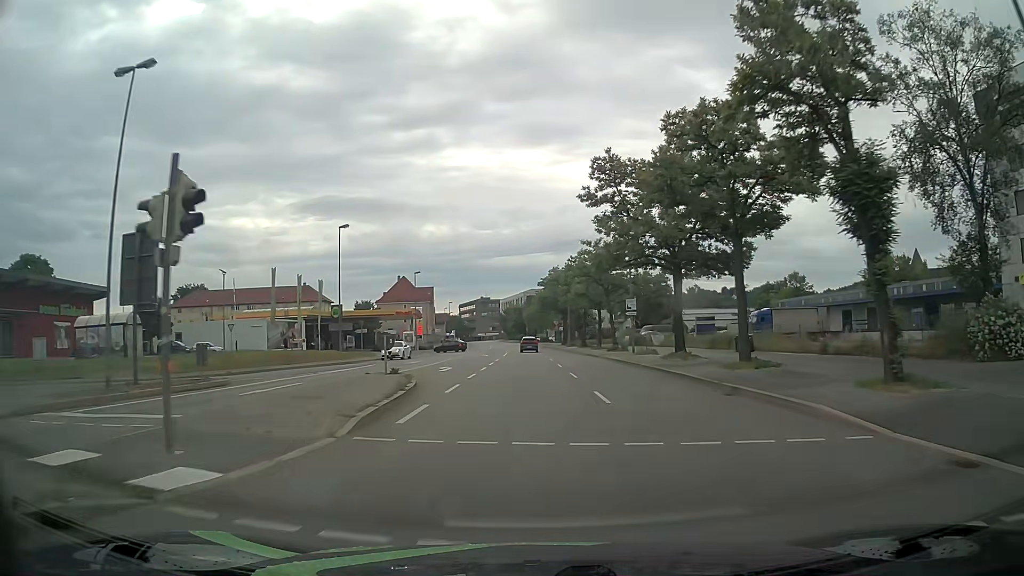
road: primary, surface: asphalt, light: Day
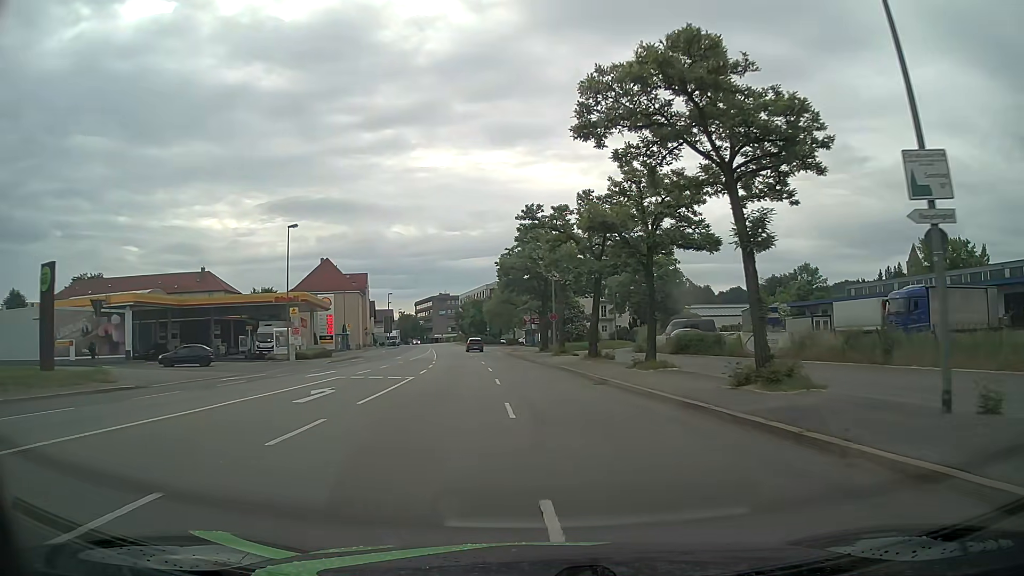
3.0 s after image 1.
(+0.5, +38.3) m; +3°
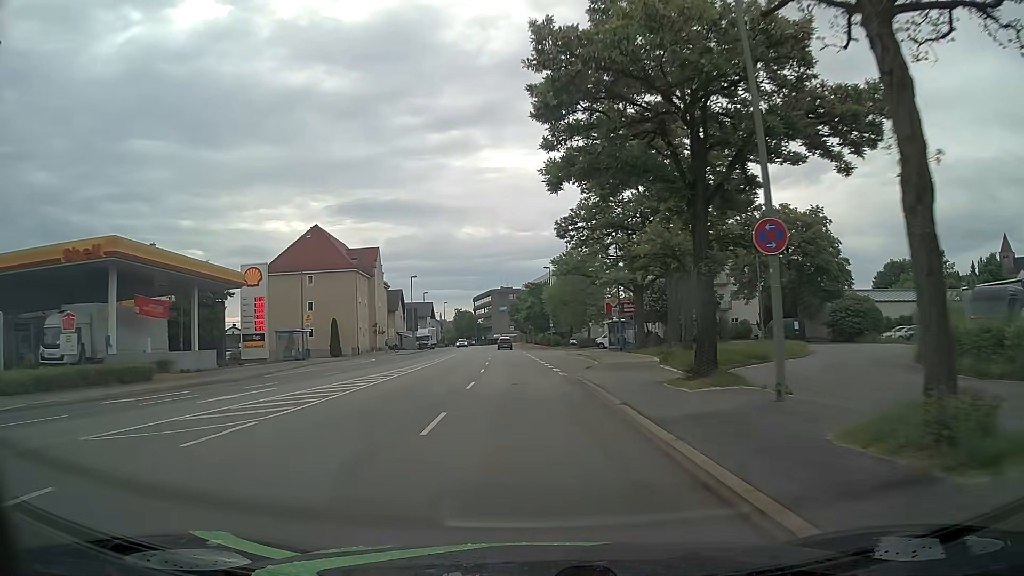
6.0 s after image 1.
(-1.3, +38.2) m; -6°
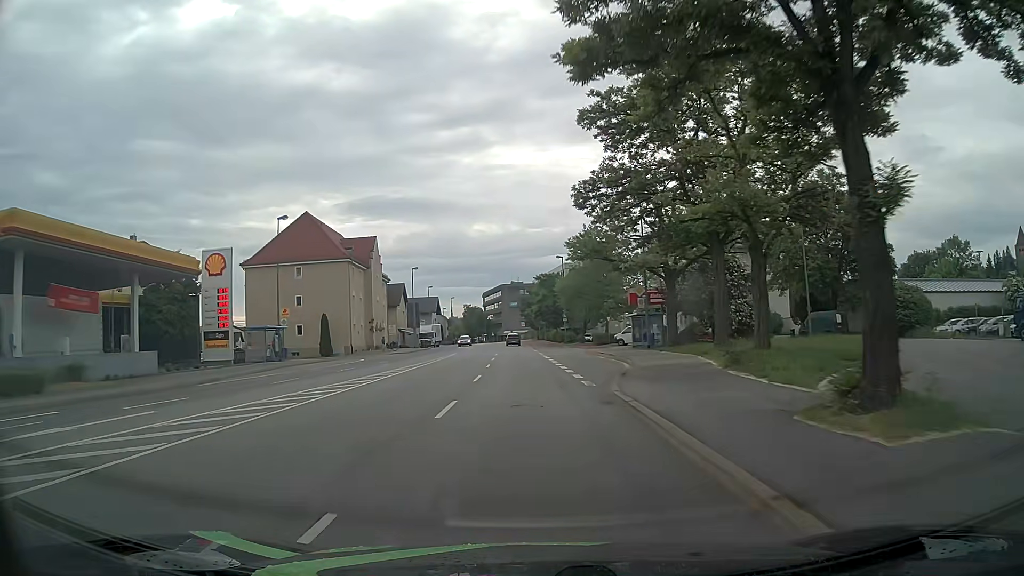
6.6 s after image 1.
(-0.1, +7.6) m; -1°
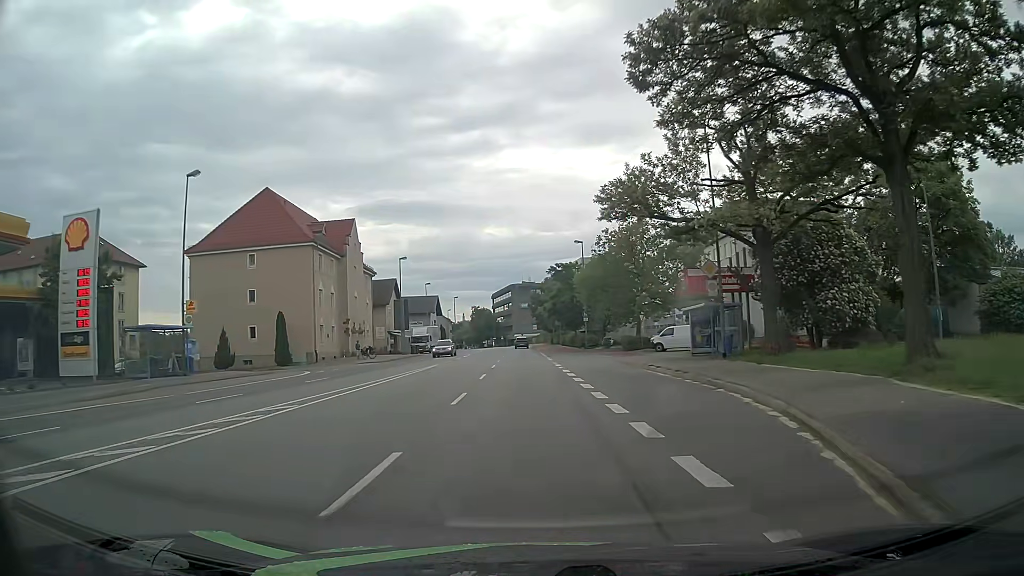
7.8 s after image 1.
(-0.1, +15.2) m; -1°
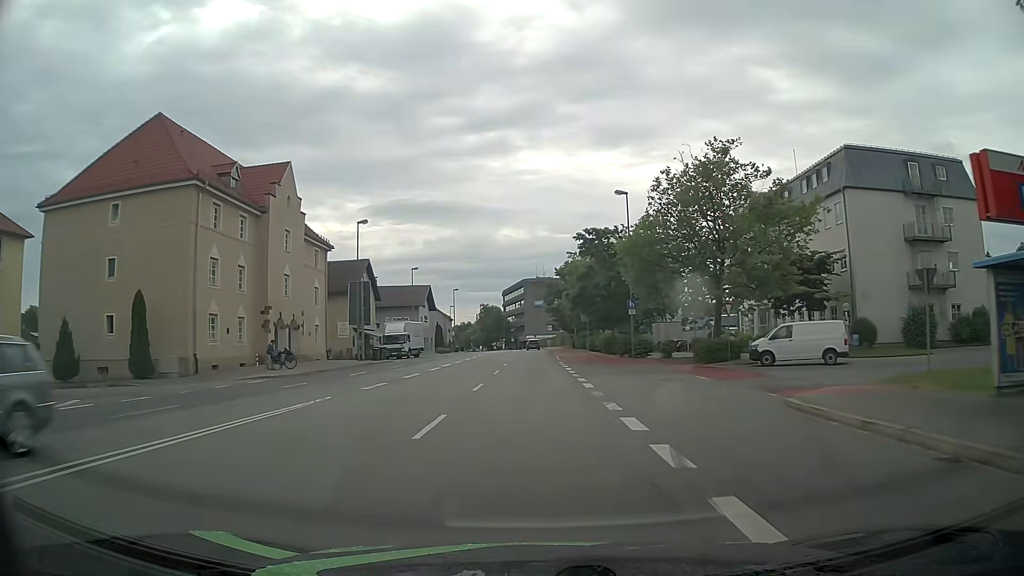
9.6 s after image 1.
(-0.2, +22.8) m; -1°
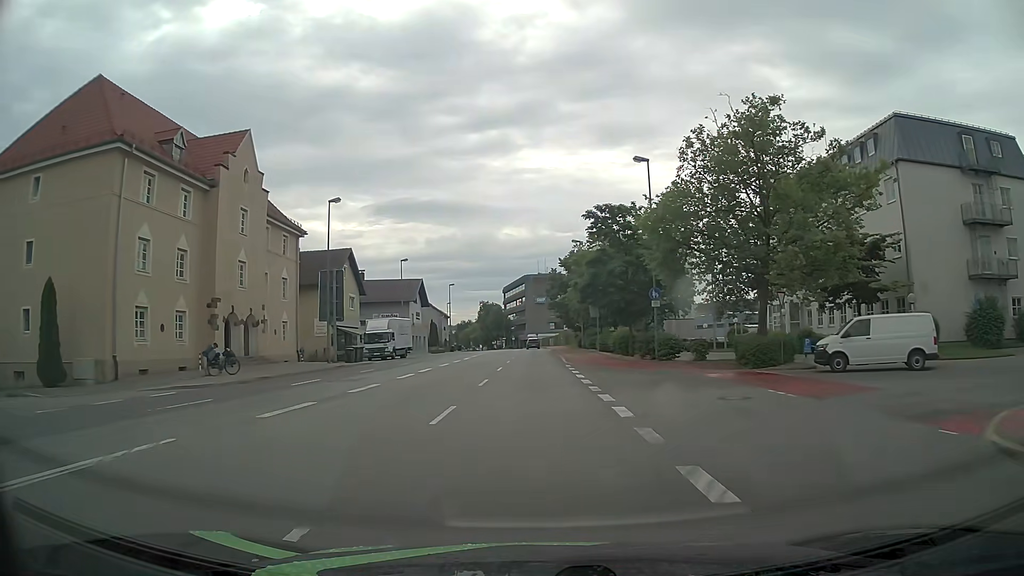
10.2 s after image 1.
(0.0, +7.6) m; 0°
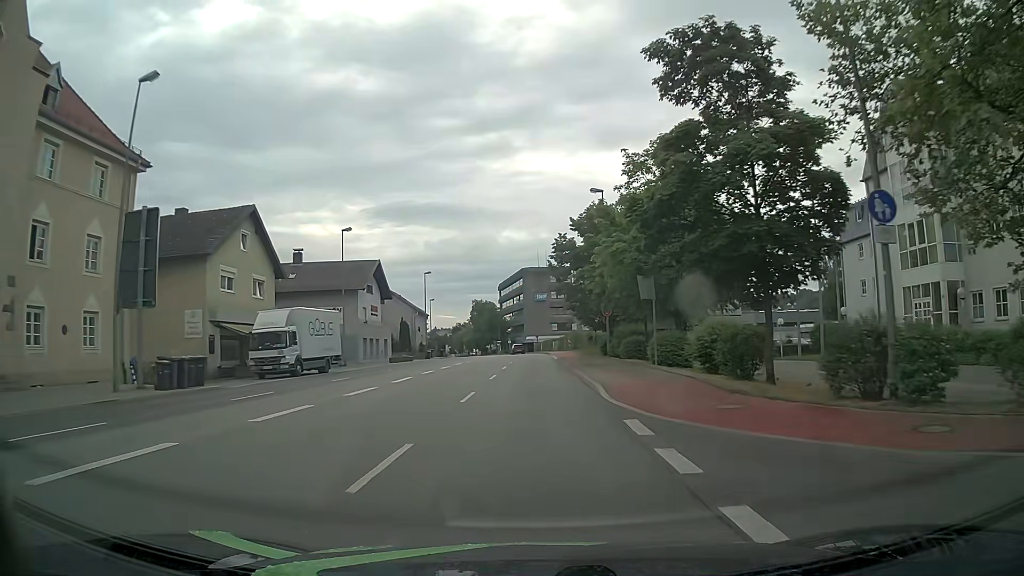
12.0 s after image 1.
(-0.1, +22.8) m; 0°
(0, +10) (0, +20) (0, +30) (0, +40) (0, +50) (0, +60) (0, +70) (-1, +80) (-1, +90) (-3, +100) m
